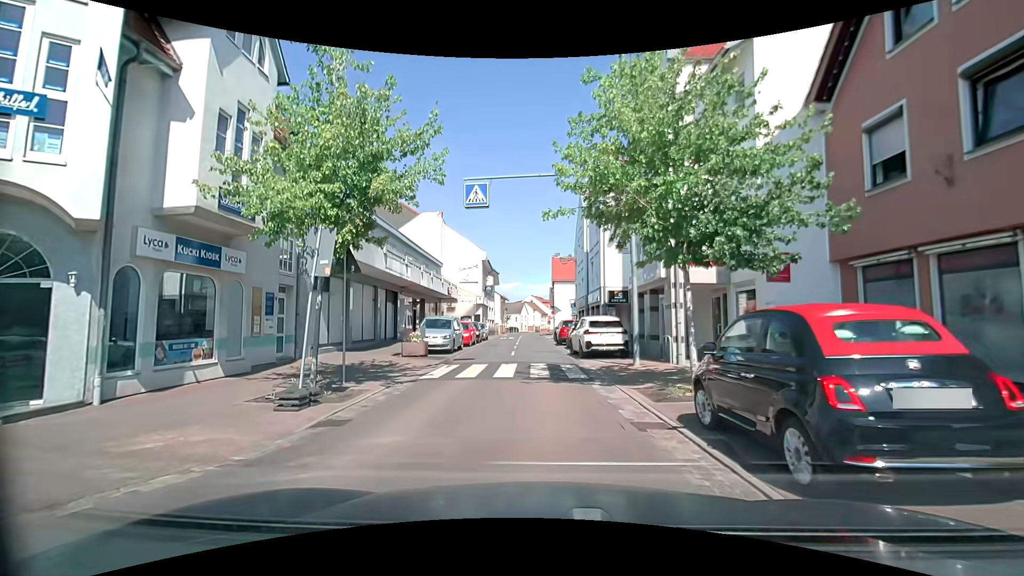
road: tertiary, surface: asphalt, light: Day
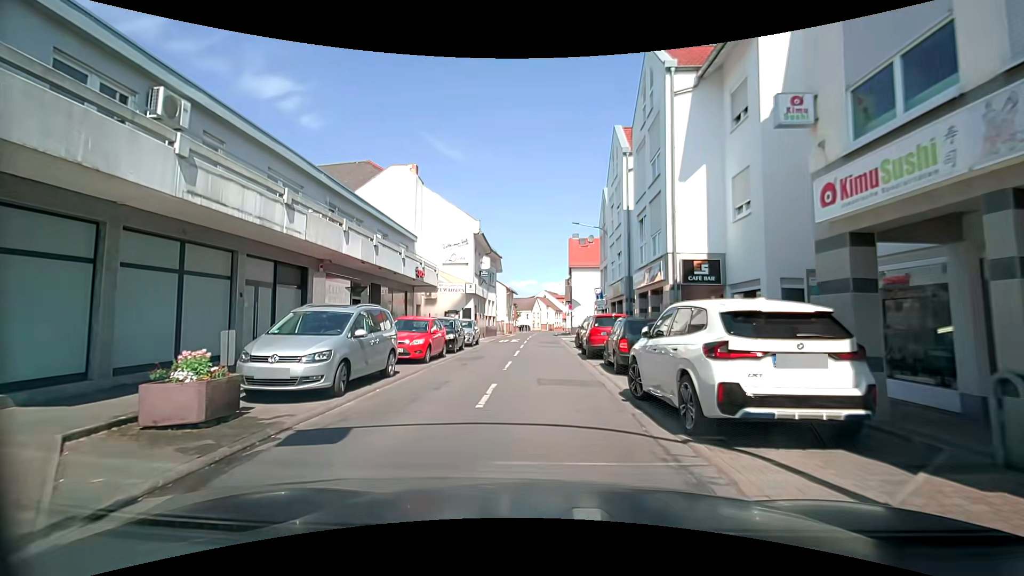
(-0.1, +13.5) m; 0°
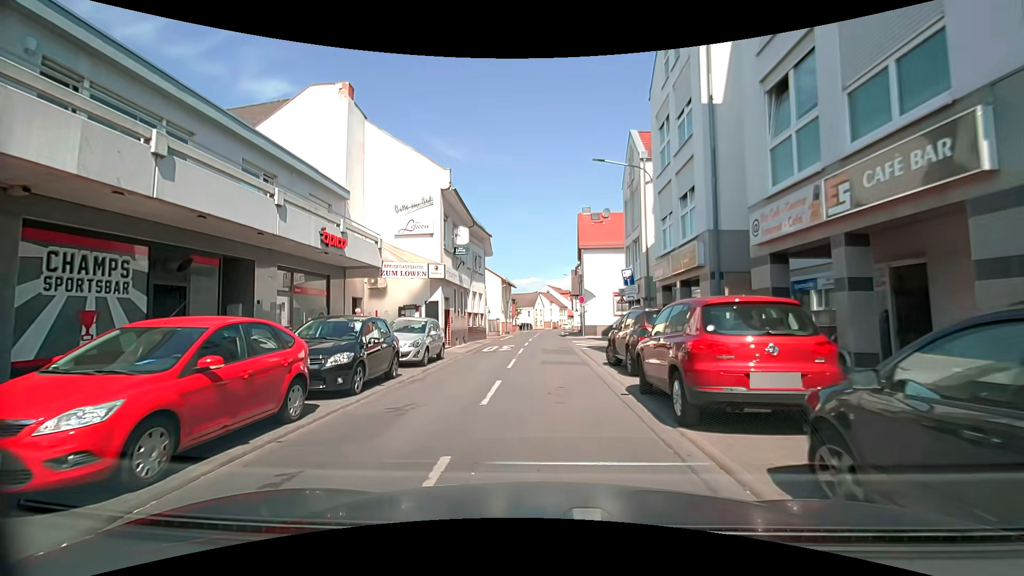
(-0.5, +11.8) m; -1°
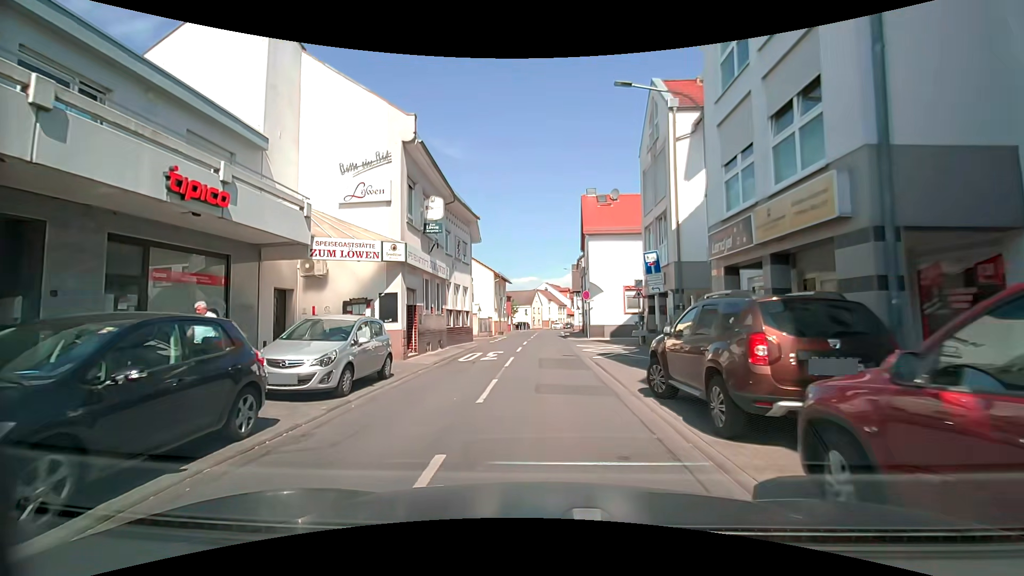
(-0.1, +6.2) m; -1°
